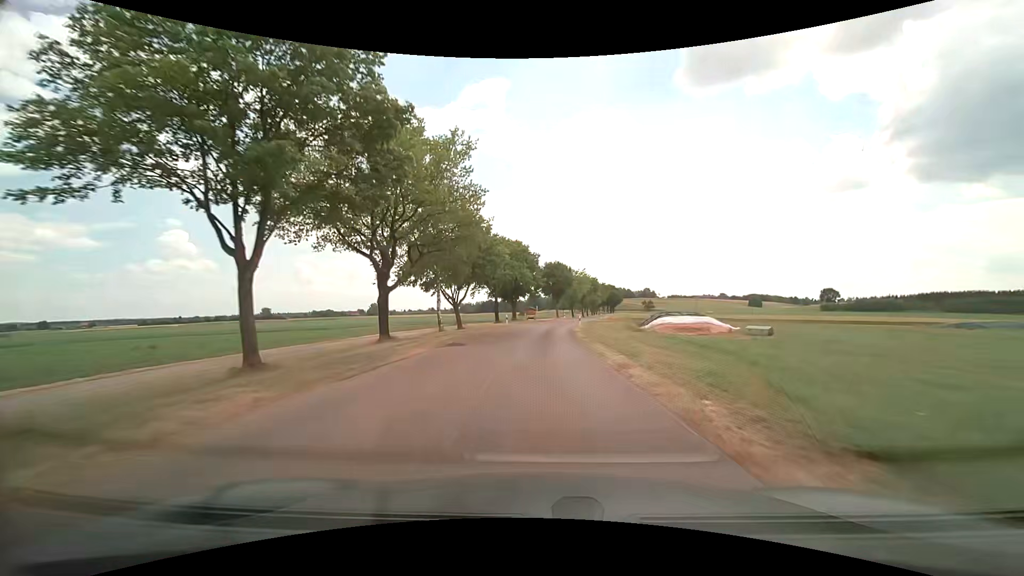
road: unclassified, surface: asphalt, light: Day
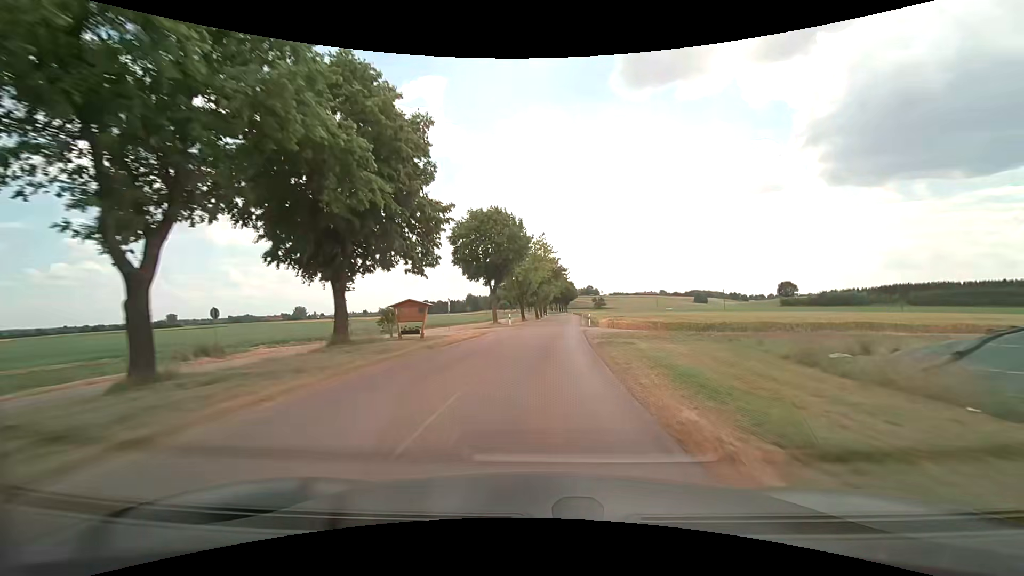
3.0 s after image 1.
(+2.0, +51.0) m; +6°
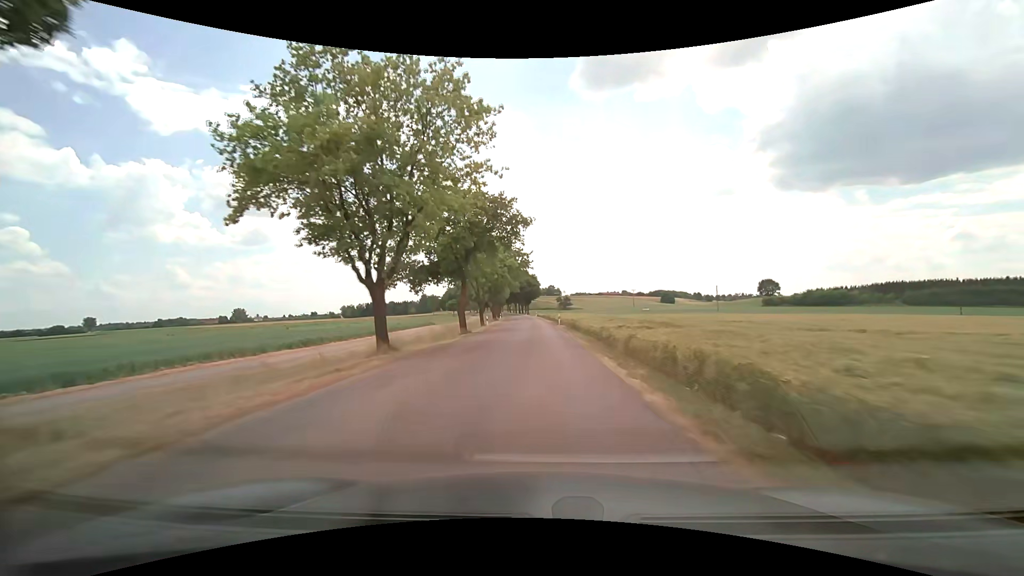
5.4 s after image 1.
(+2.5, +45.6) m; +5°
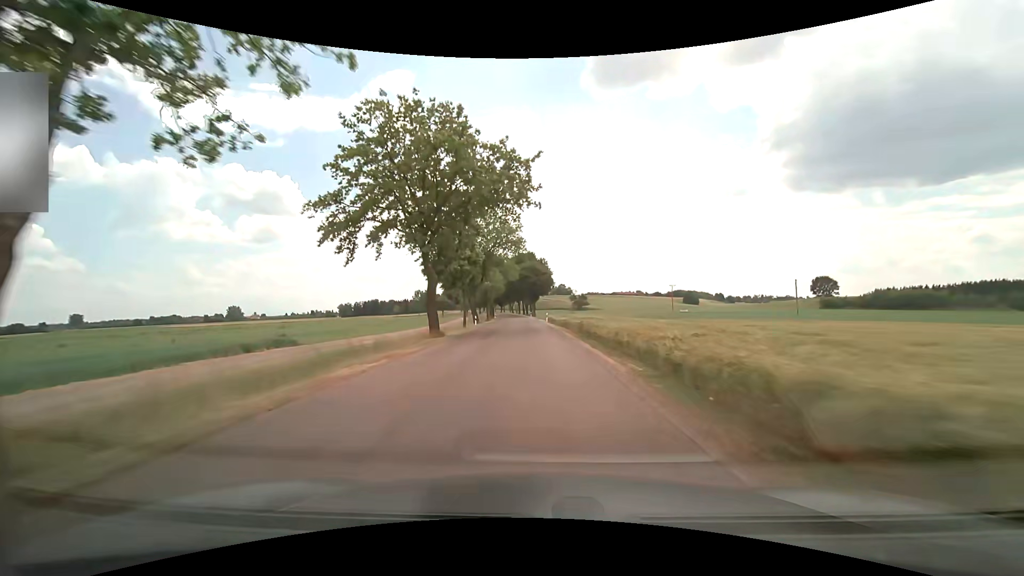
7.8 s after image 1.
(-0.4, +49.0) m; -1°
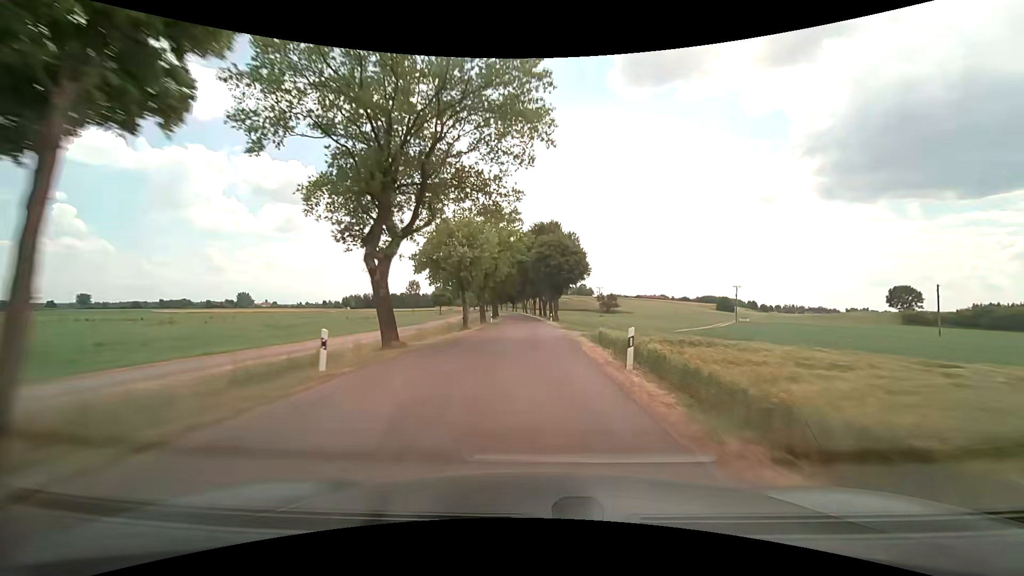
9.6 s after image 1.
(-0.9, +38.1) m; -2°
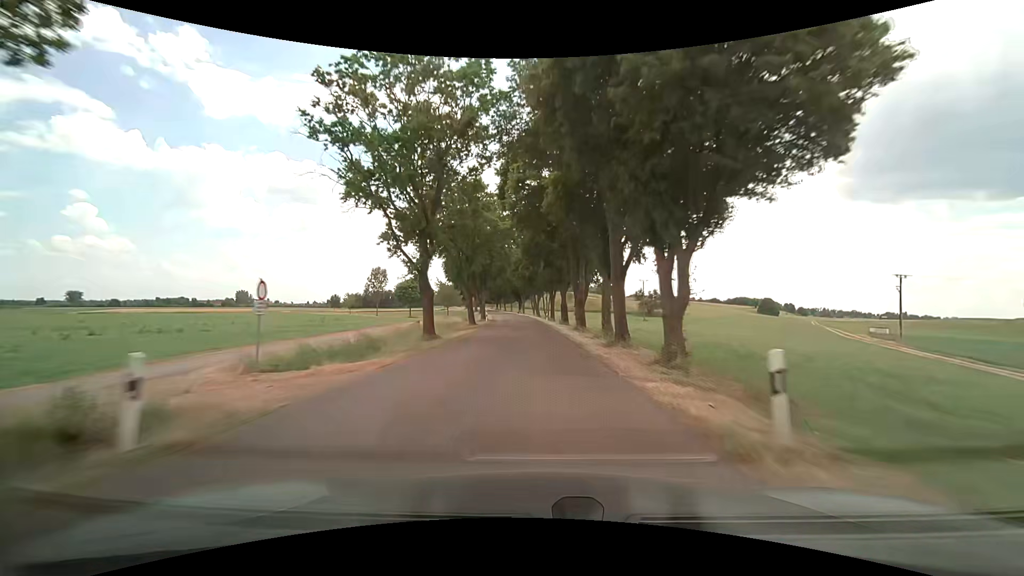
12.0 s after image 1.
(-0.9, +52.4) m; -2°
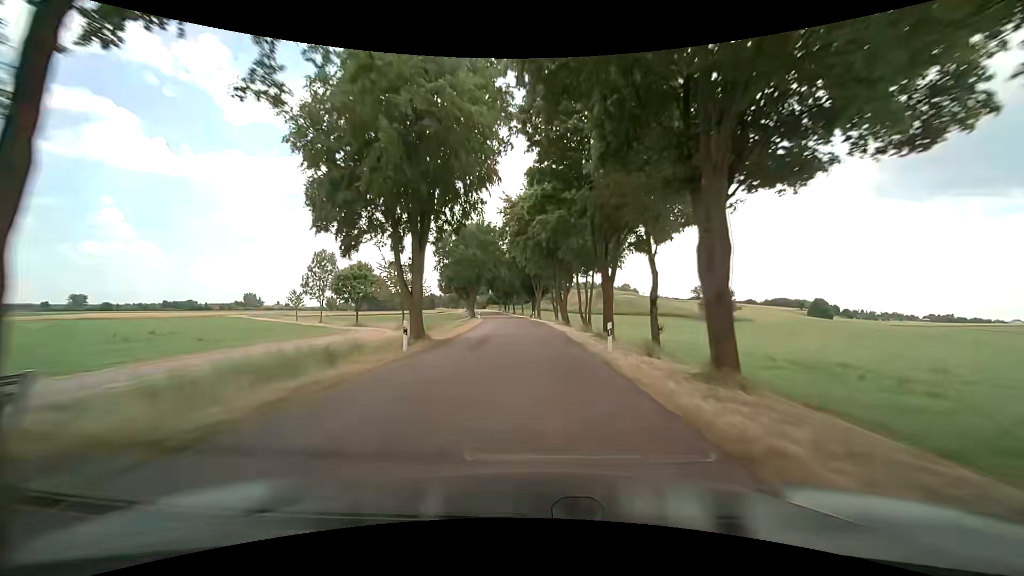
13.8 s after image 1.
(-0.7, +40.4) m; -2°
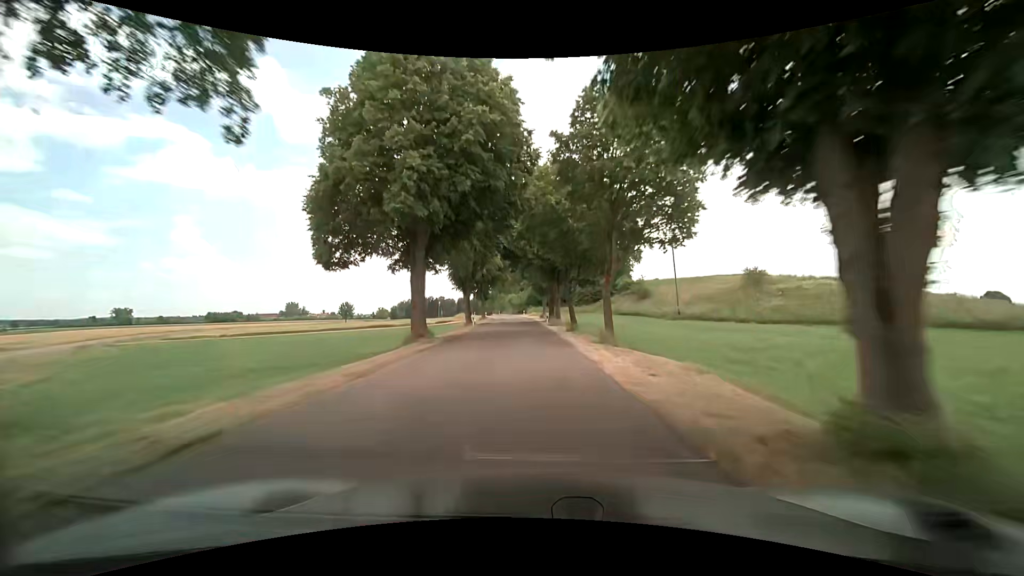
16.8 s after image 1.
(-3.1, +69.4) m; -6°
(0, +10) (0, +20) (-1, +30) (-1, +40) (-2, +50) (-2, +60) (-3, +70) (-4, +80) (-5, +90) (-6, +100) m
